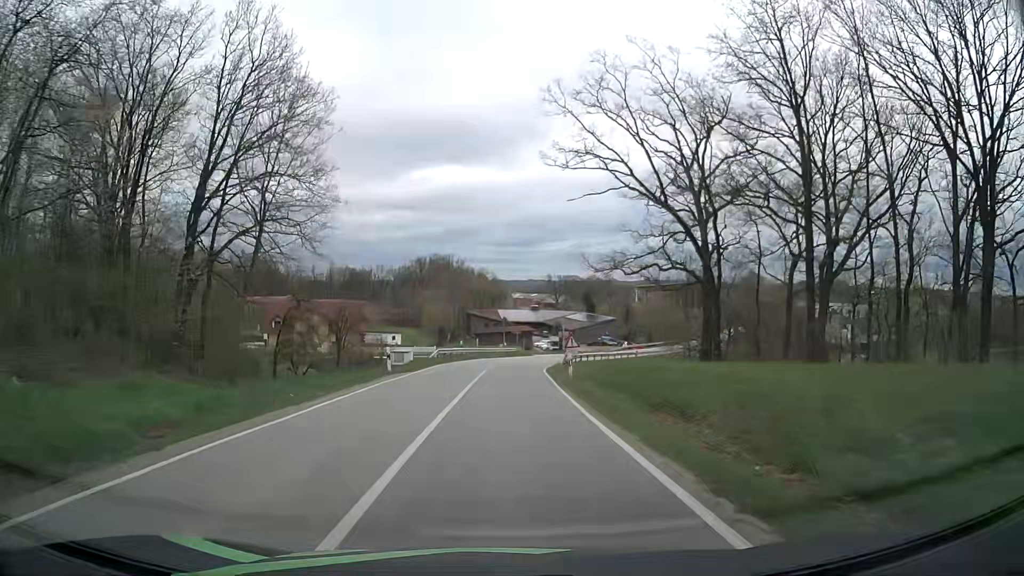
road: secondary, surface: asphalt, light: Day
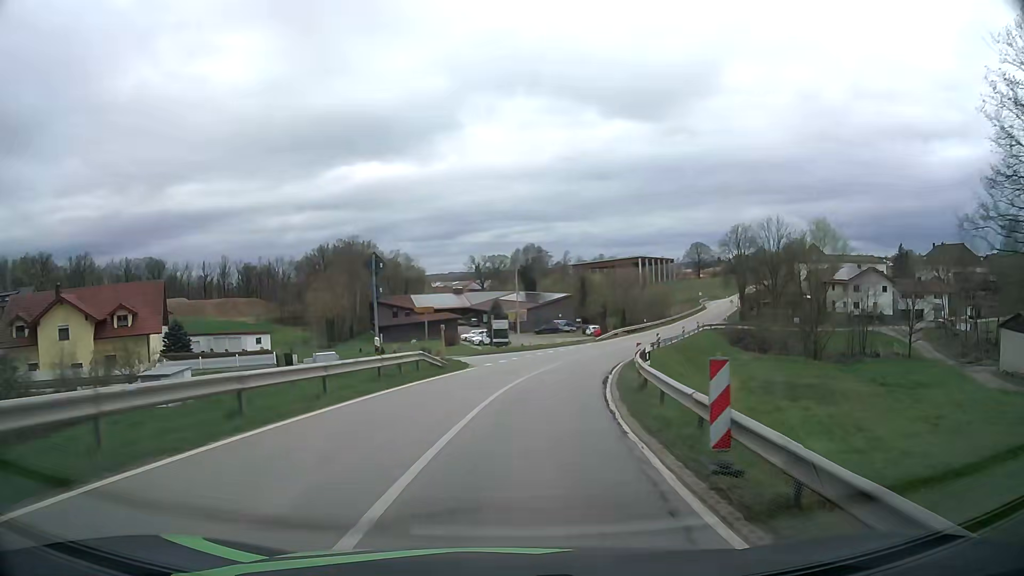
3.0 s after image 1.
(+1.5, +45.4) m; +7°
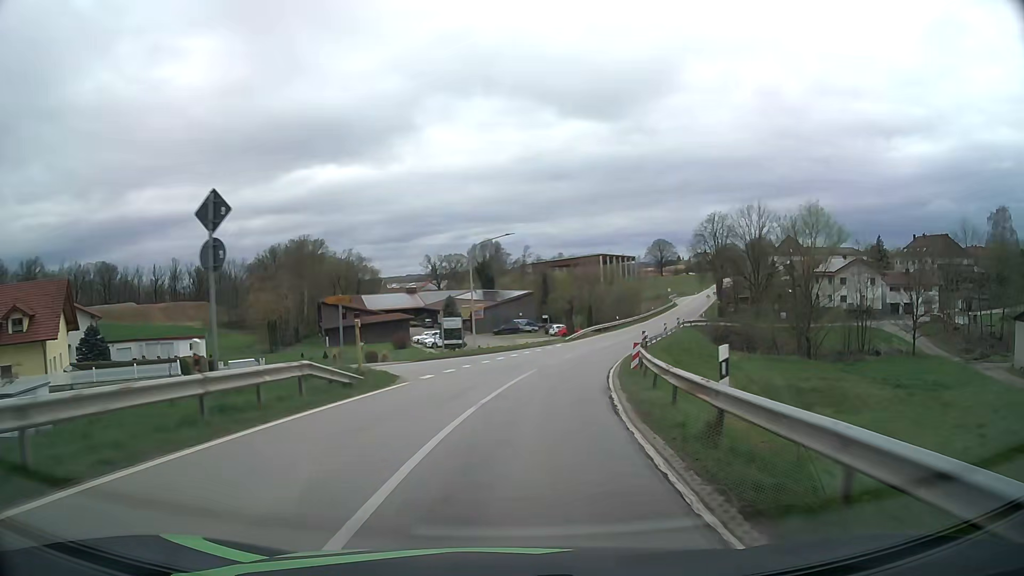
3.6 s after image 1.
(+0.3, +9.3) m; +3°
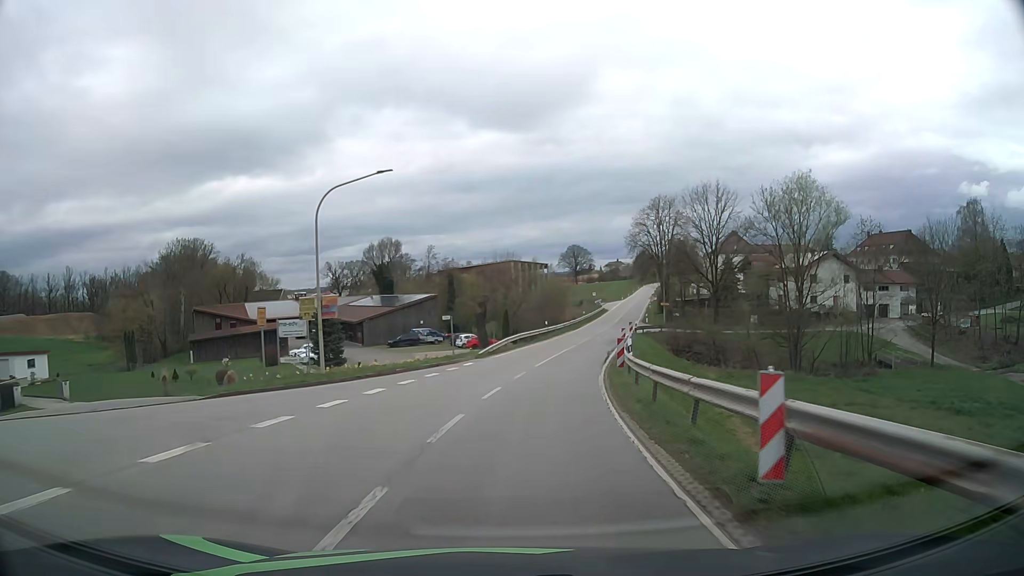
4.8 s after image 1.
(+1.3, +18.8) m; +8°
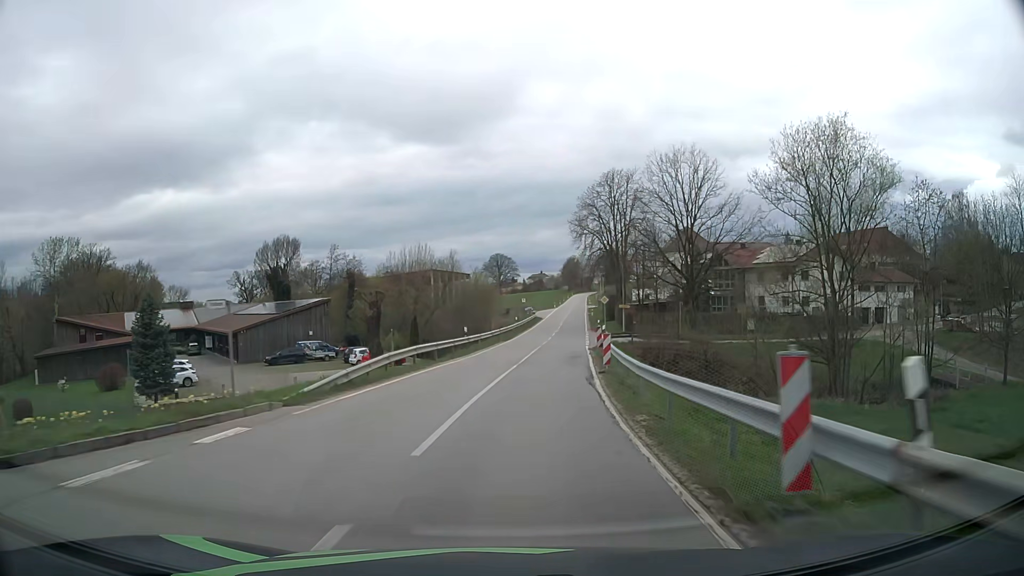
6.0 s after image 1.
(+1.2, +19.2) m; +7°
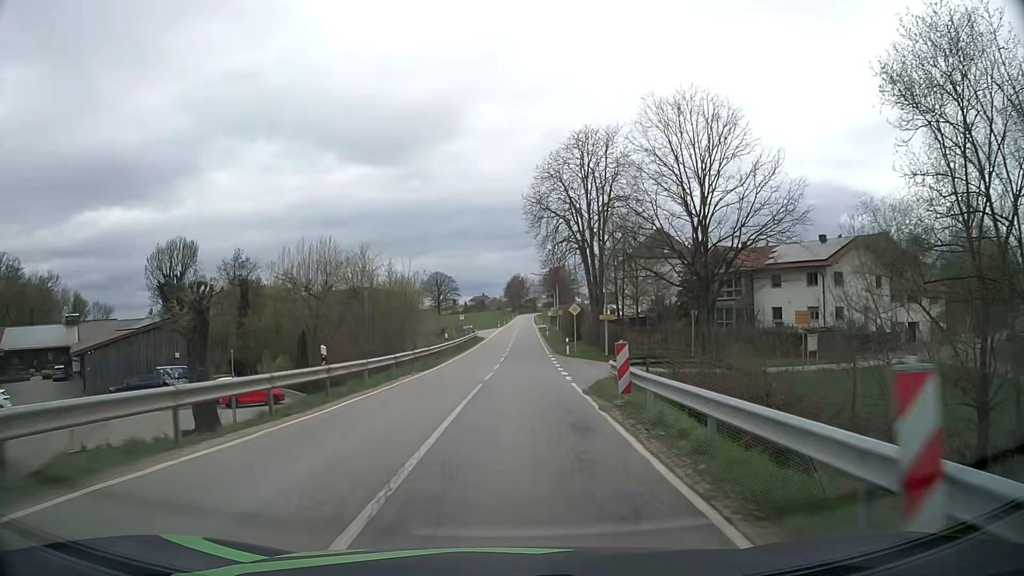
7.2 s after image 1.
(+0.9, +19.5) m; +5°
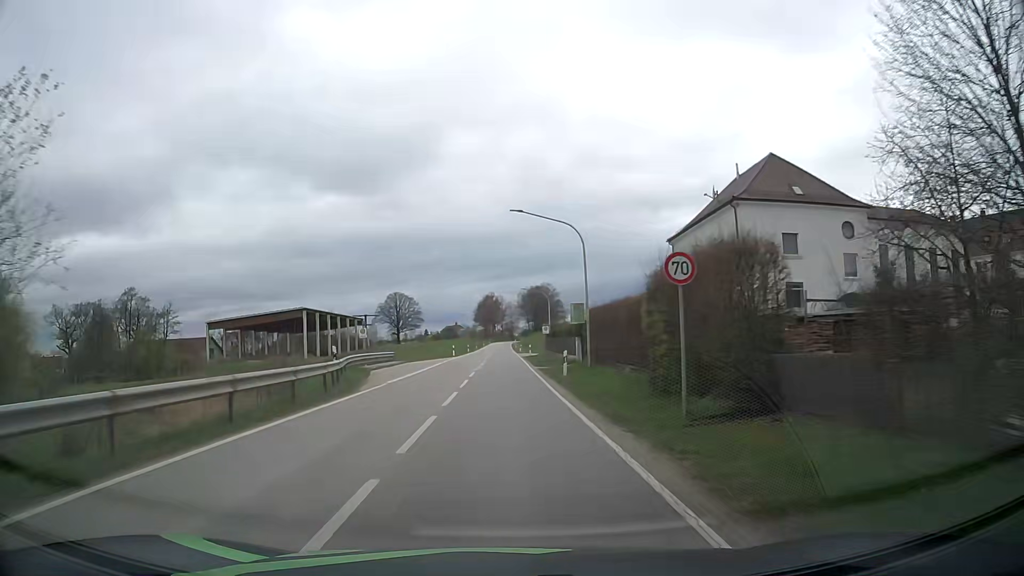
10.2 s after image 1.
(+1.4, +49.9) m; +2°
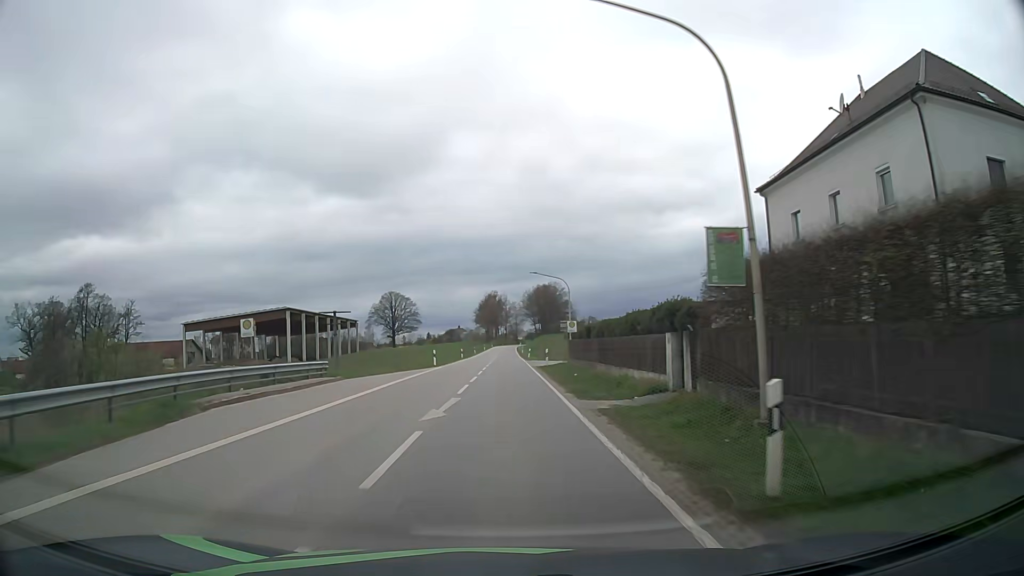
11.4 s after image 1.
(-0.1, +20.2) m; -1°
(0, +10) (0, +20) (0, +30) (0, +40) (0, +50) (0, +60) (0, +70) (0, +80) (0, +90) (0, +100) m
